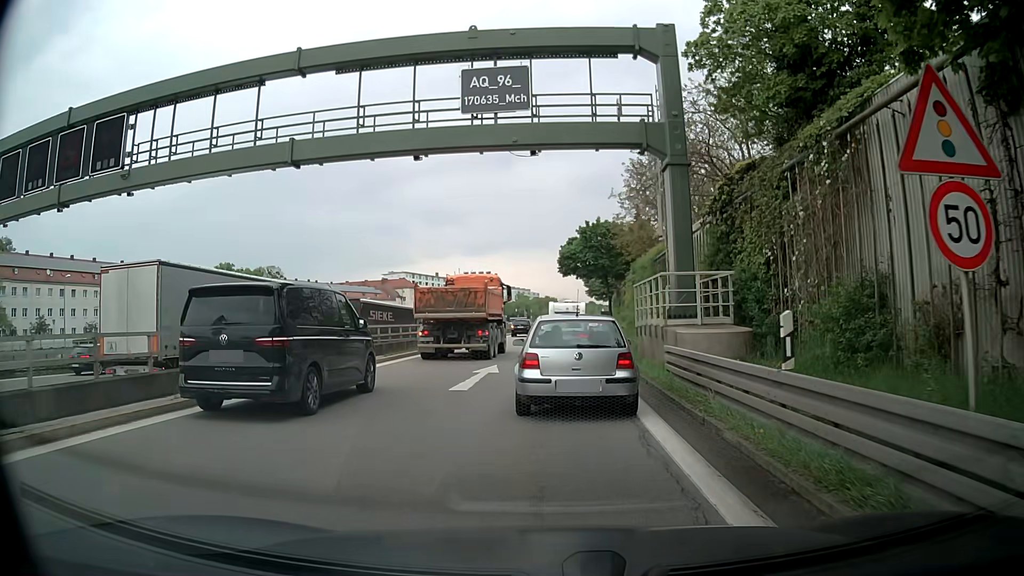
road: motorway_link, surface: asphalt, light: Day
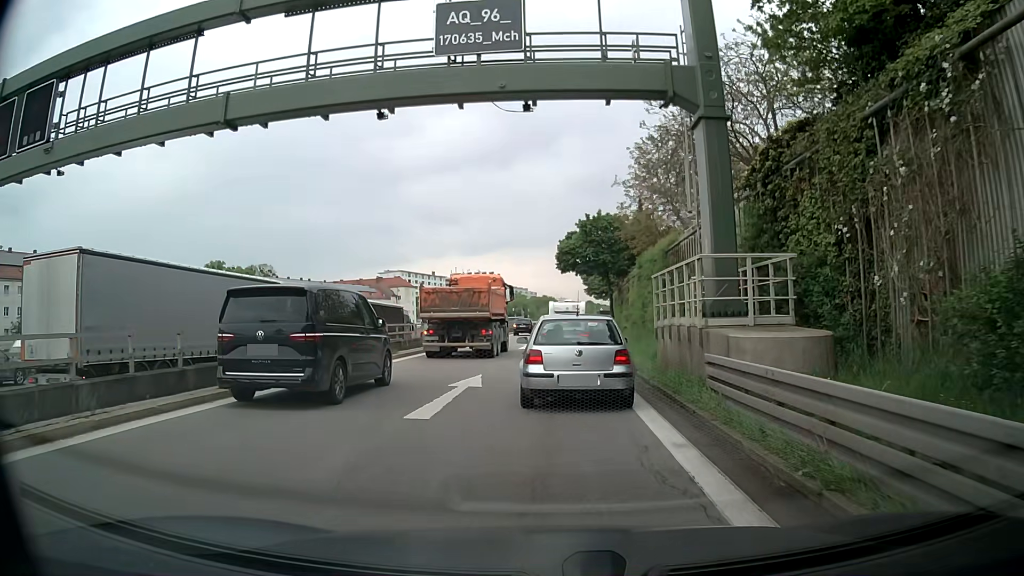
(0.0, +4.0) m; +1°
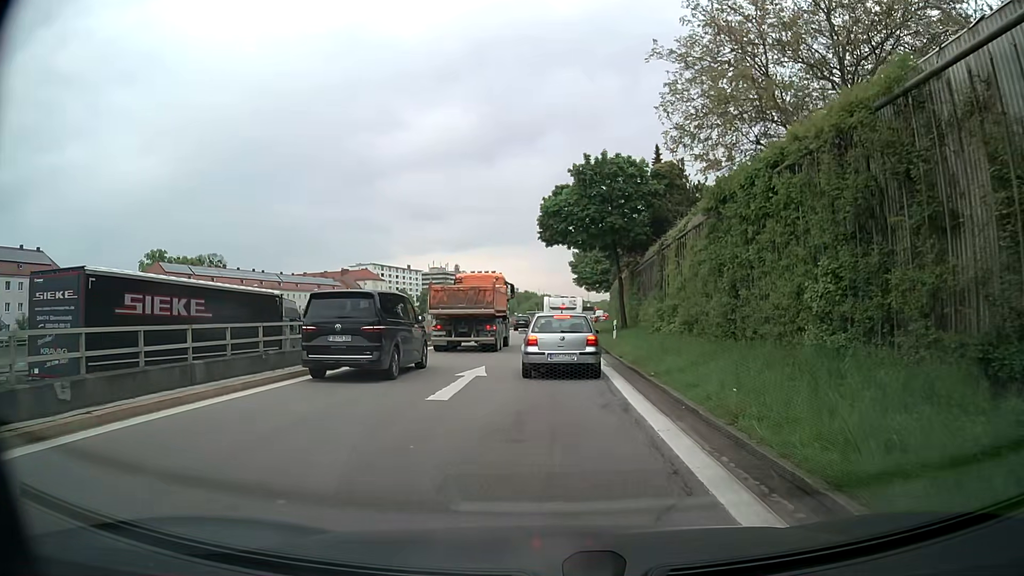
(-0.1, +20.8) m; +1°
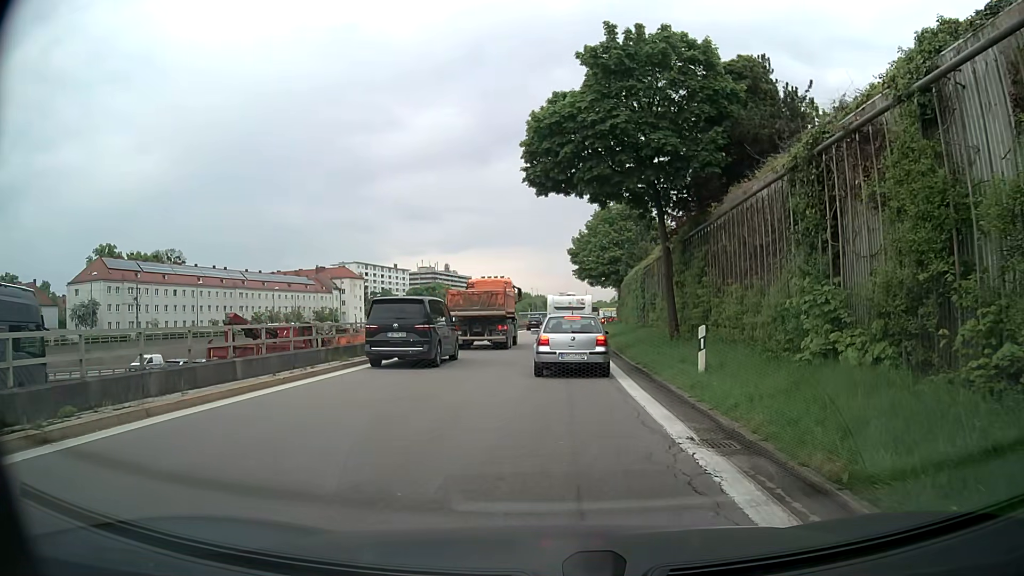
(-0.1, +17.9) m; -1°
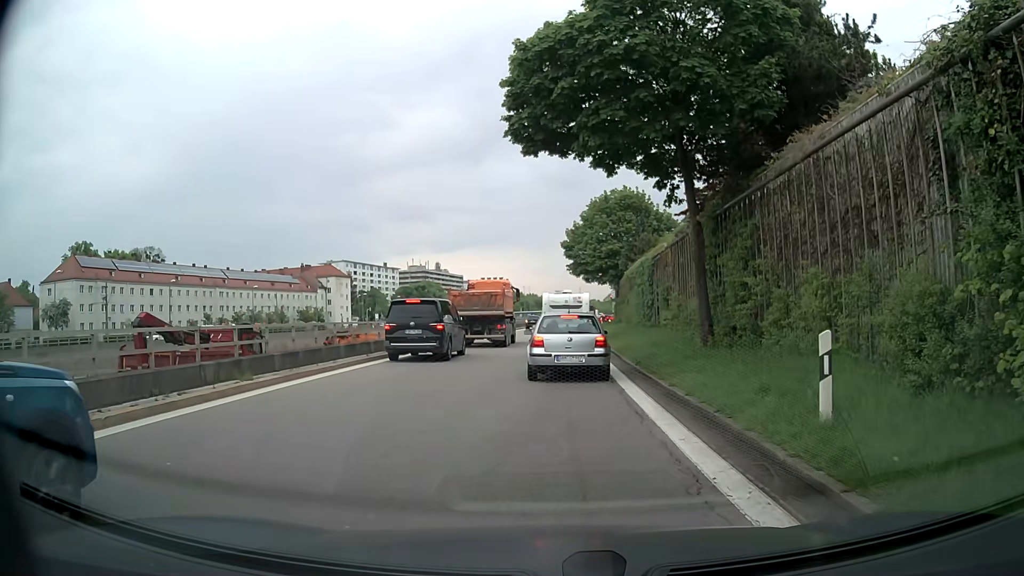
(+0.1, +6.0) m; +2°
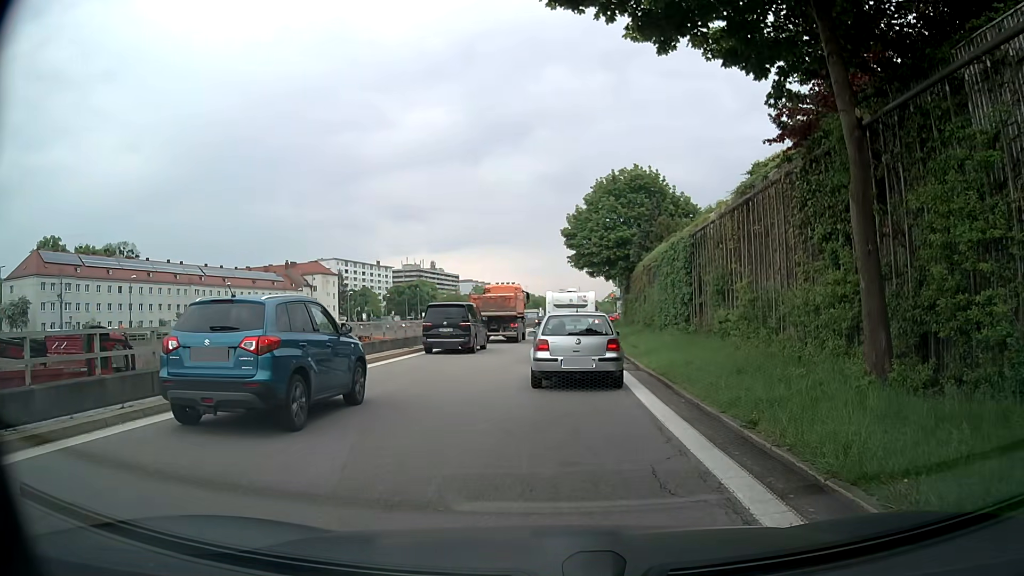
(-0.1, +9.6) m; -1°
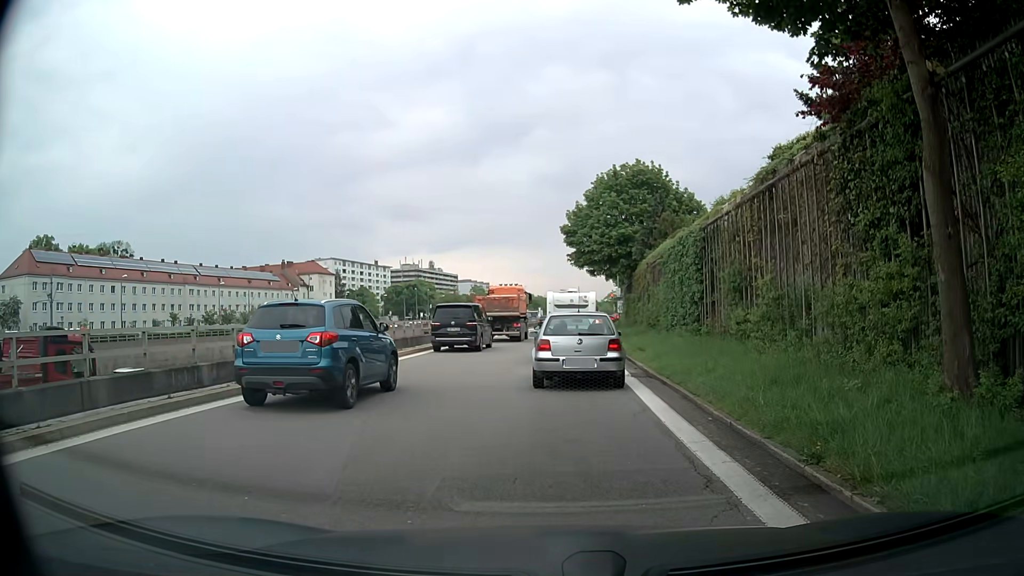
(0.0, +1.9) m; -1°
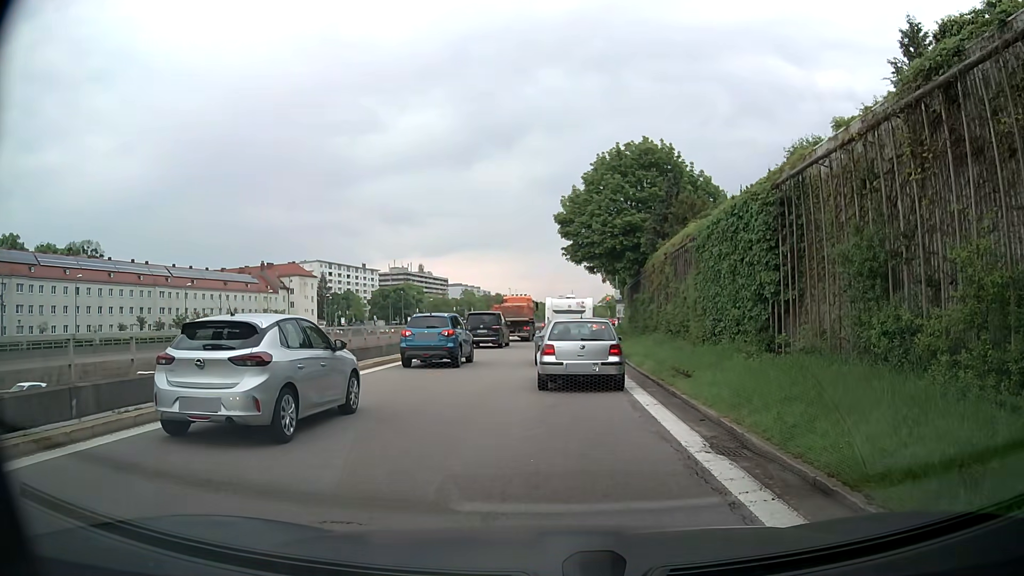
(+0.3, +8.5) m; +2°
(0, +10) (0, +20) (+1, +30) (+1, +40) (+2, +50) (+2, +60) (+3, +70) (+3, +80) (+4, +90) (+5, +100) m
